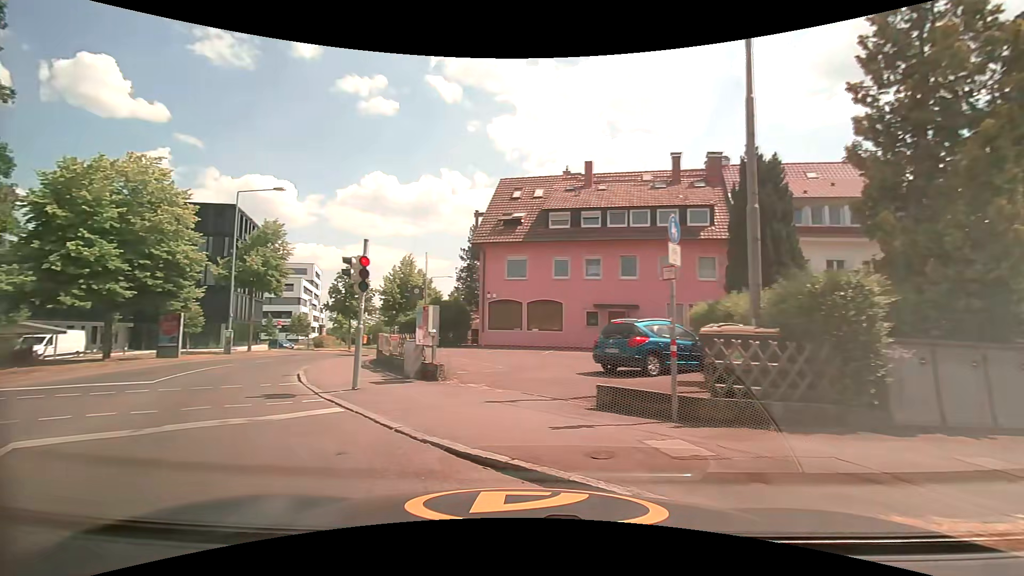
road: tertiary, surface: asphalt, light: Day
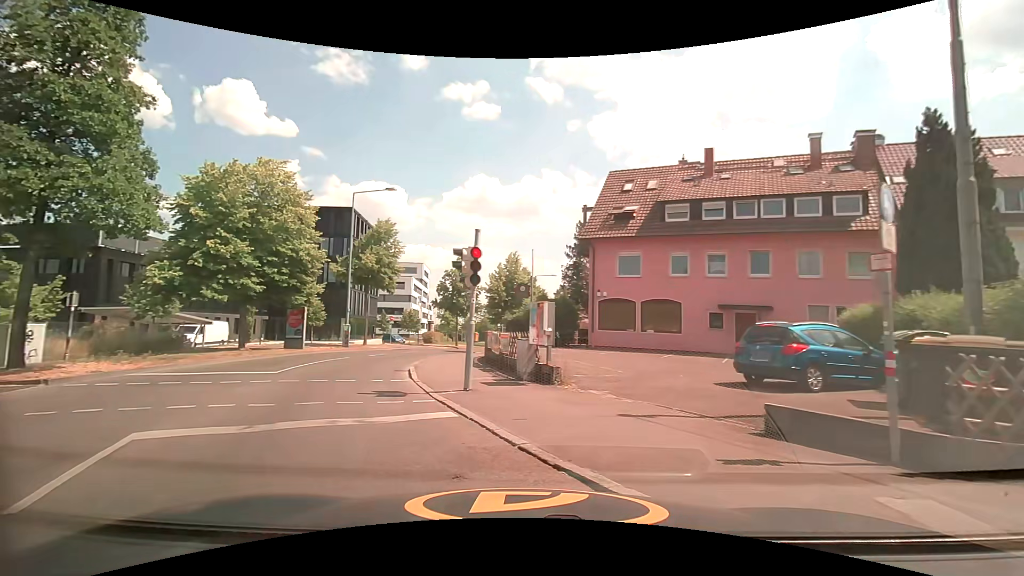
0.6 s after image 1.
(-0.1, +1.3) m; -11°
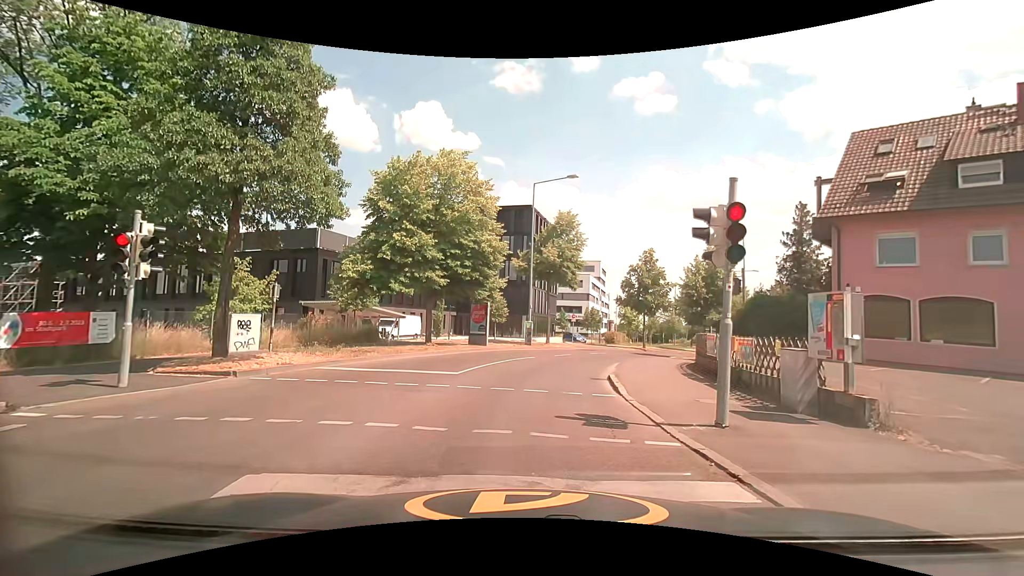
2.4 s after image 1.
(-0.6, +3.3) m; -20°
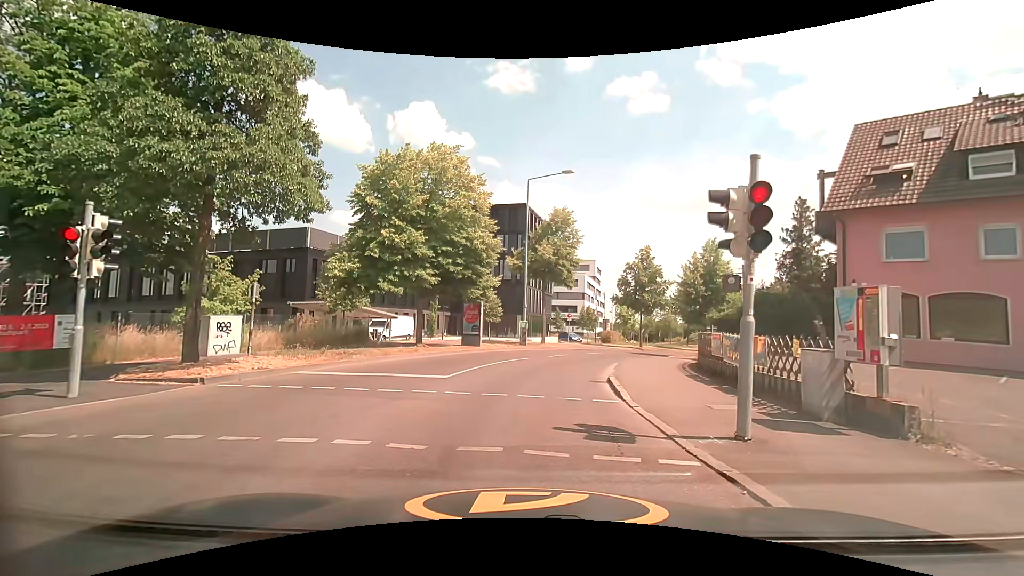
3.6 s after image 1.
(0.0, +0.9) m; 0°
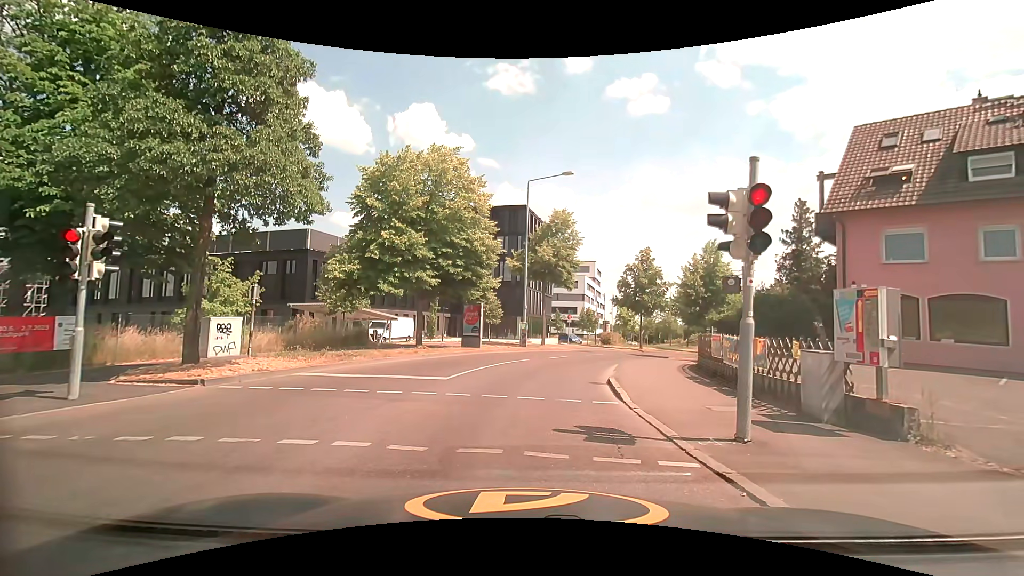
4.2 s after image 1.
(0.0, 0.0) m; 0°
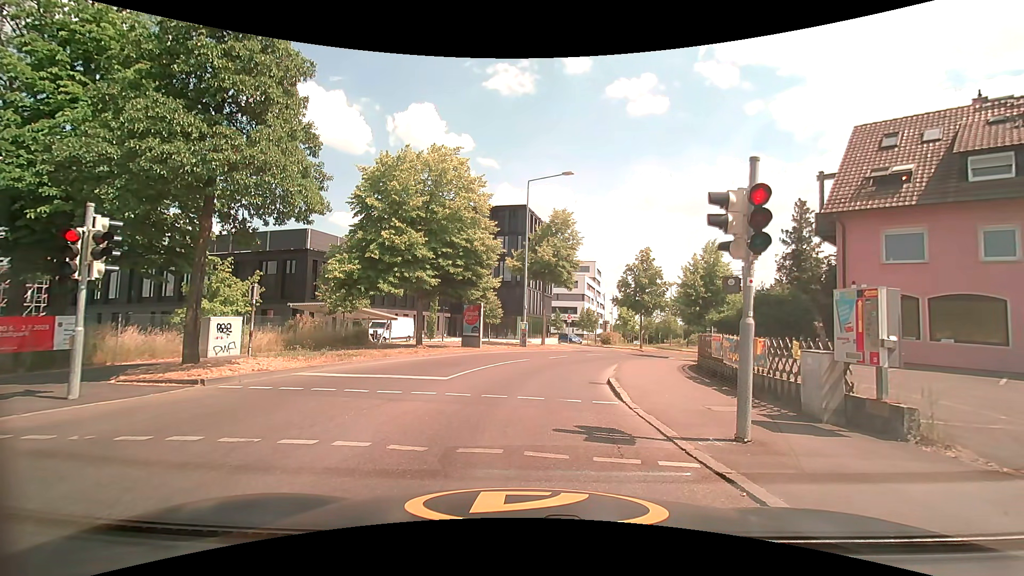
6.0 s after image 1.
(0.0, 0.0) m; 0°
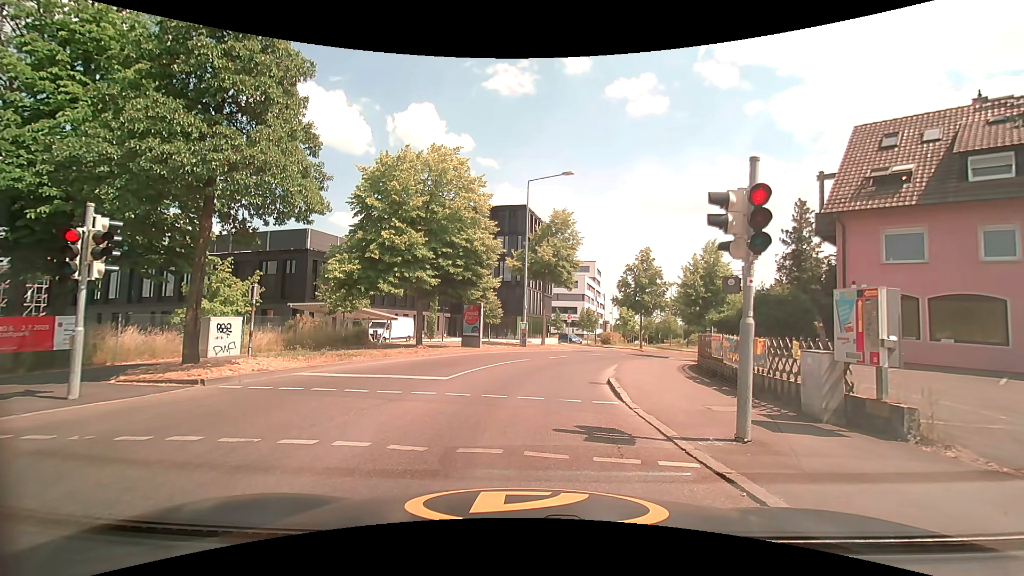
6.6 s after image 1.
(0.0, 0.0) m; 0°
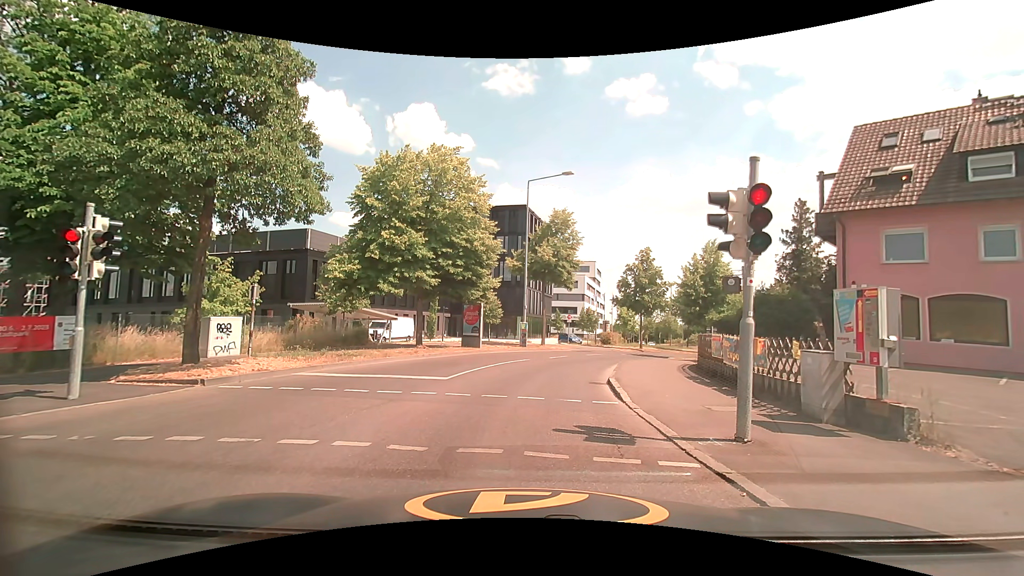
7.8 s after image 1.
(0.0, 0.0) m; 0°
(0, +10) (+1, +20) (+4, +29) (+9, +38) (+16, +45) (+24, +52) (+31, +59) (+37, +67) (+40, +76) (+44, +86) m
